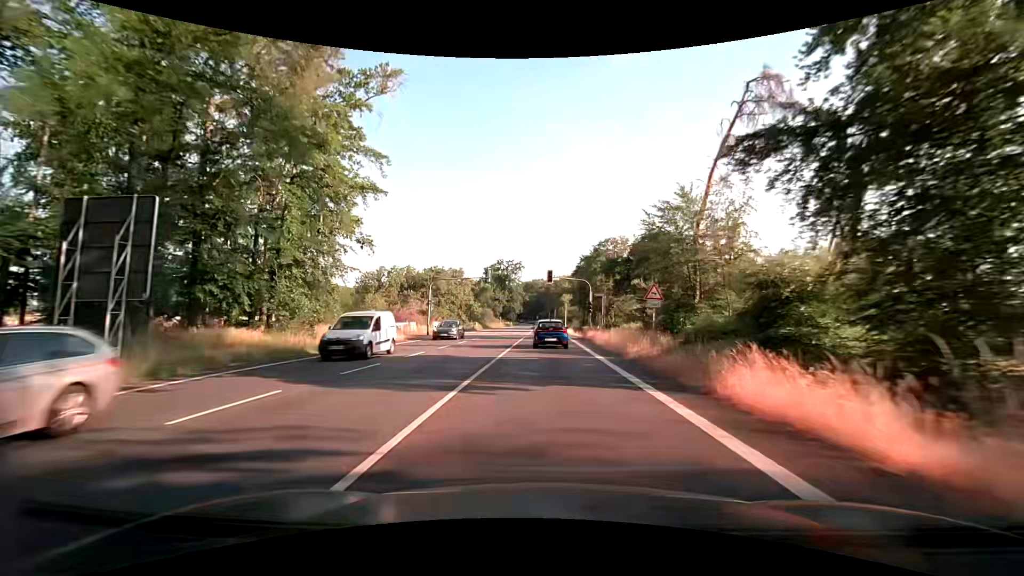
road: primary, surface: asphalt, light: Day
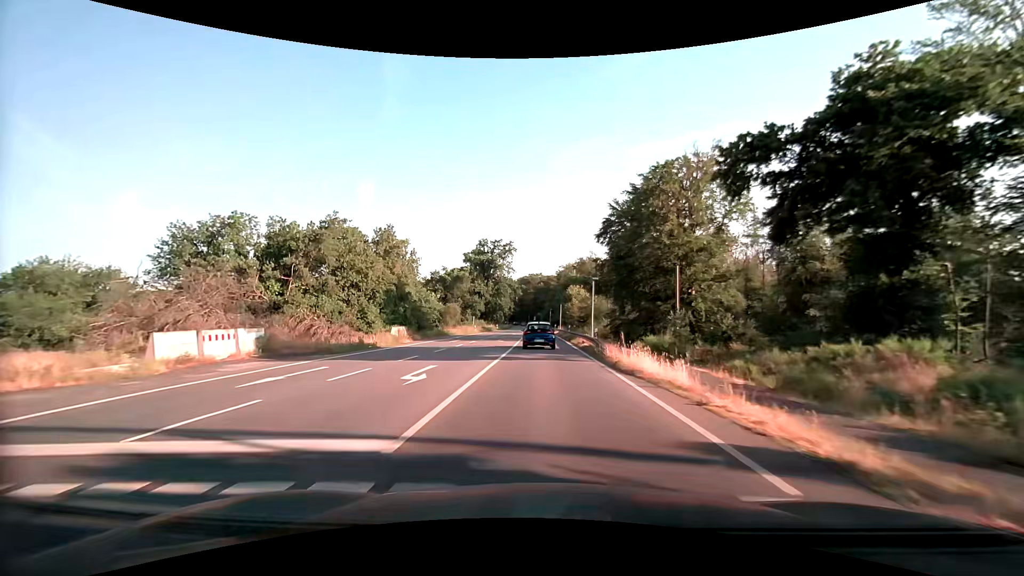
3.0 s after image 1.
(+0.2, +45.8) m; 0°
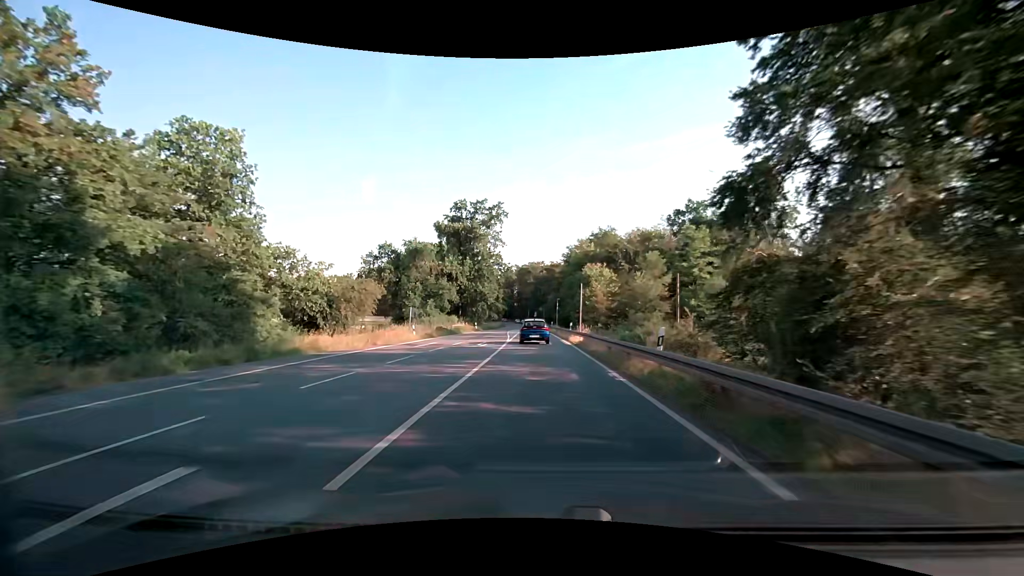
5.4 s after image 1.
(-0.1, +38.1) m; -1°
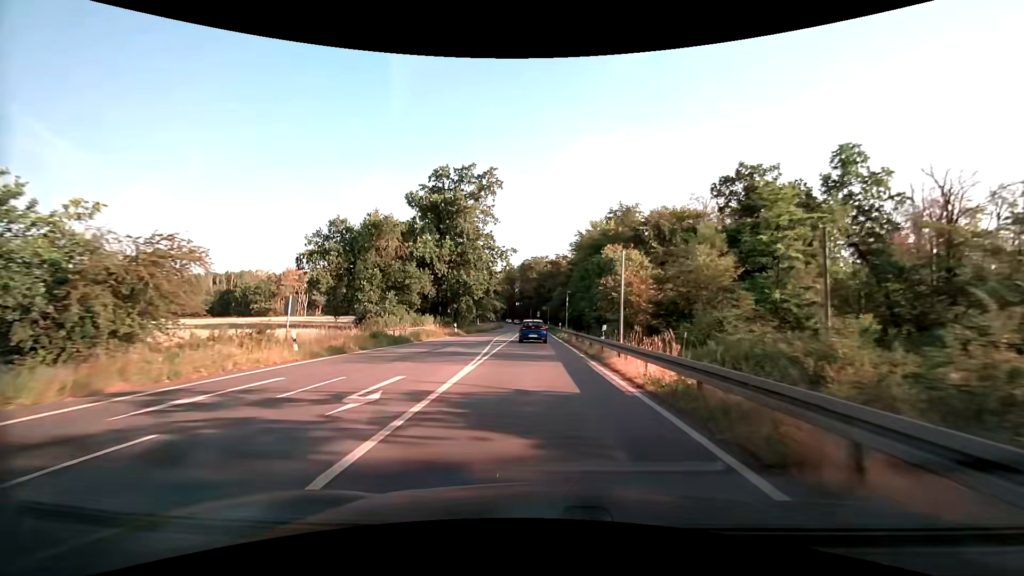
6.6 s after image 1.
(0.0, +19.5) m; 0°
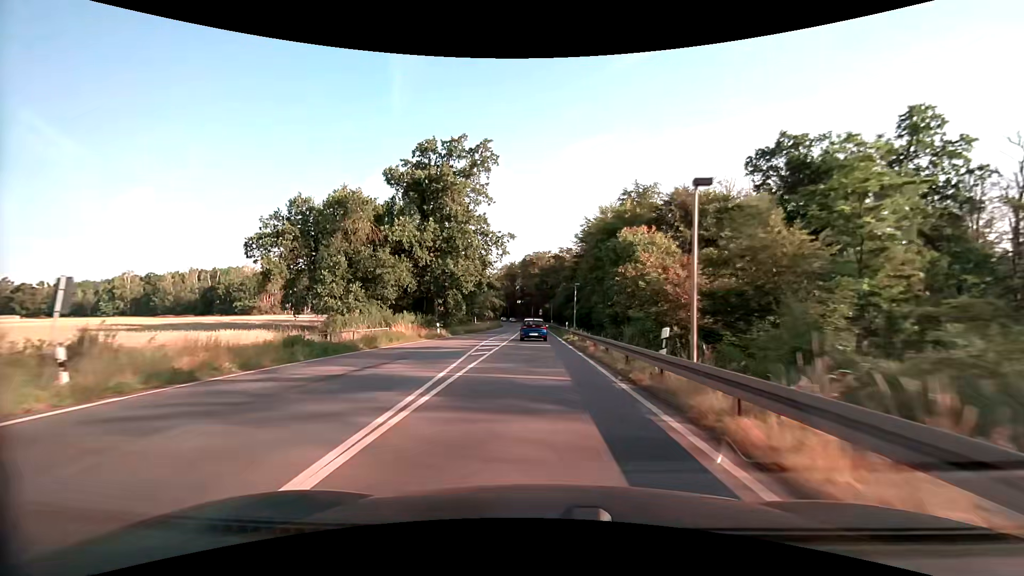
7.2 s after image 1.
(0.0, +9.8) m; 0°
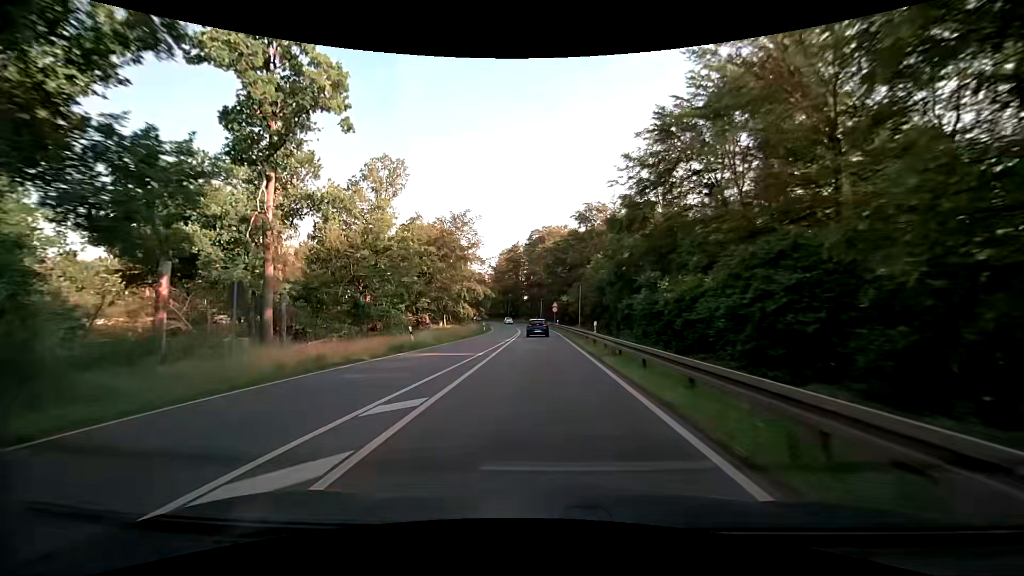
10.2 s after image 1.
(-0.4, +50.2) m; -1°
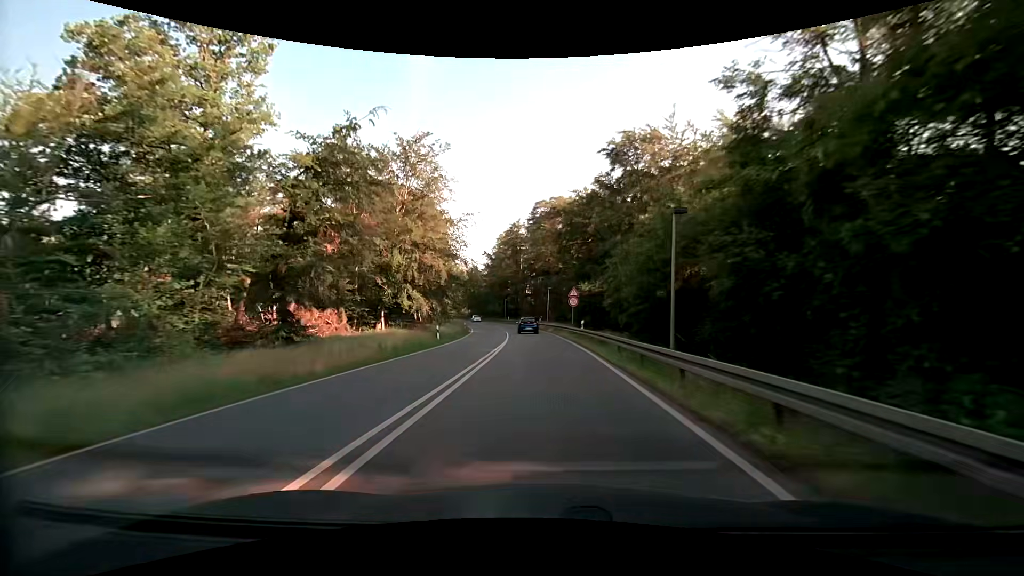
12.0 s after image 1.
(-0.3, +30.8) m; -1°
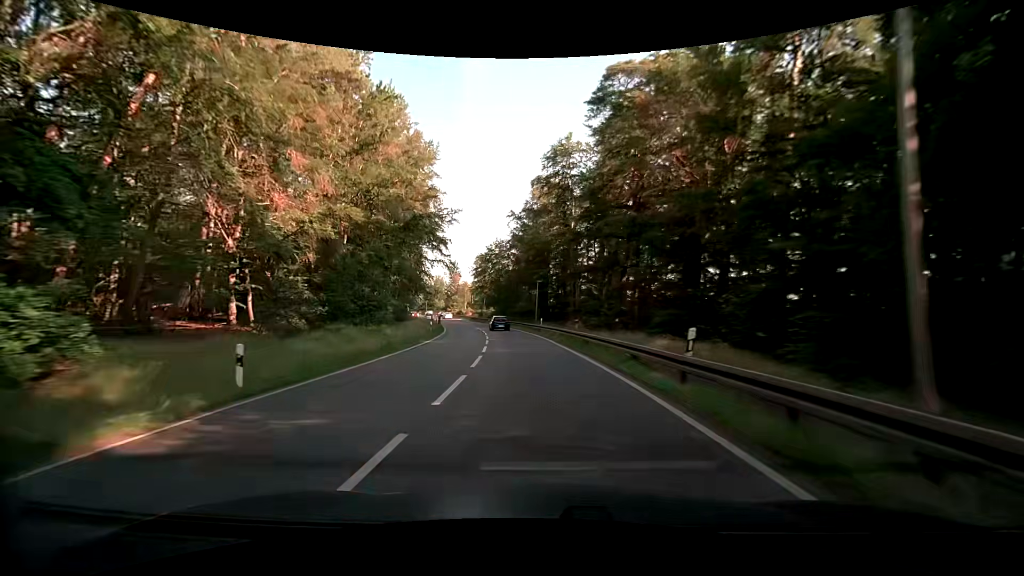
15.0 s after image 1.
(-1.7, +52.1) m; -5°
(0, +10) (0, +20) (-1, +30) (-2, +40) (-4, +50) (-5, +60) (-8, +69) (-10, +79) (-13, +89) (-16, +98) m
